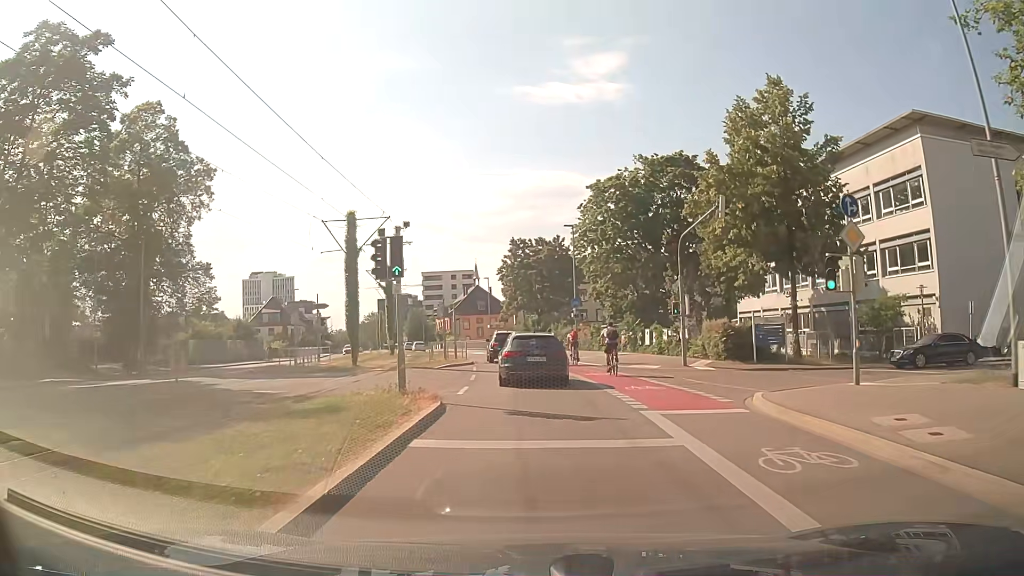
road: secondary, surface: asphalt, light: Day
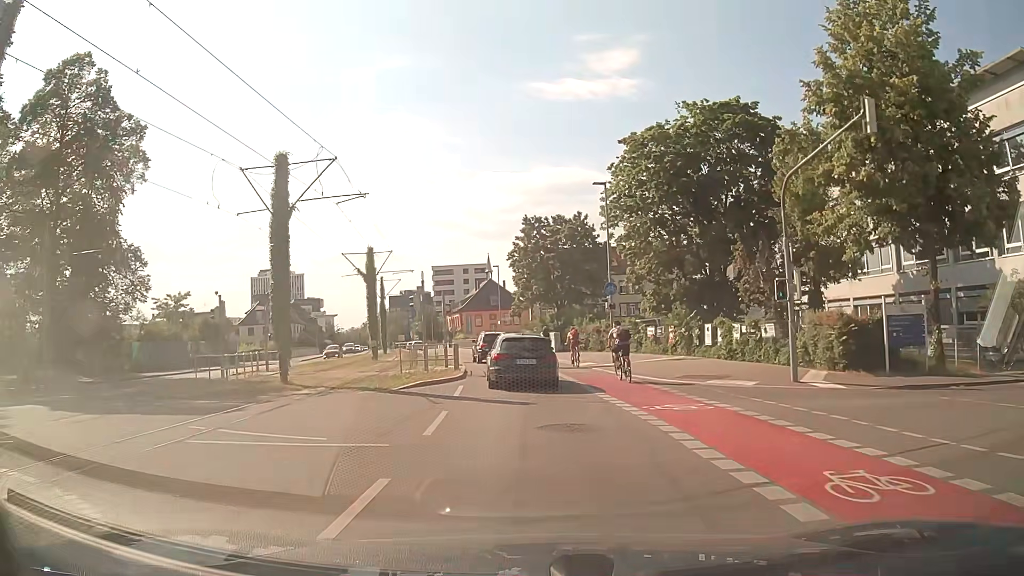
(-0.1, +11.2) m; -1°
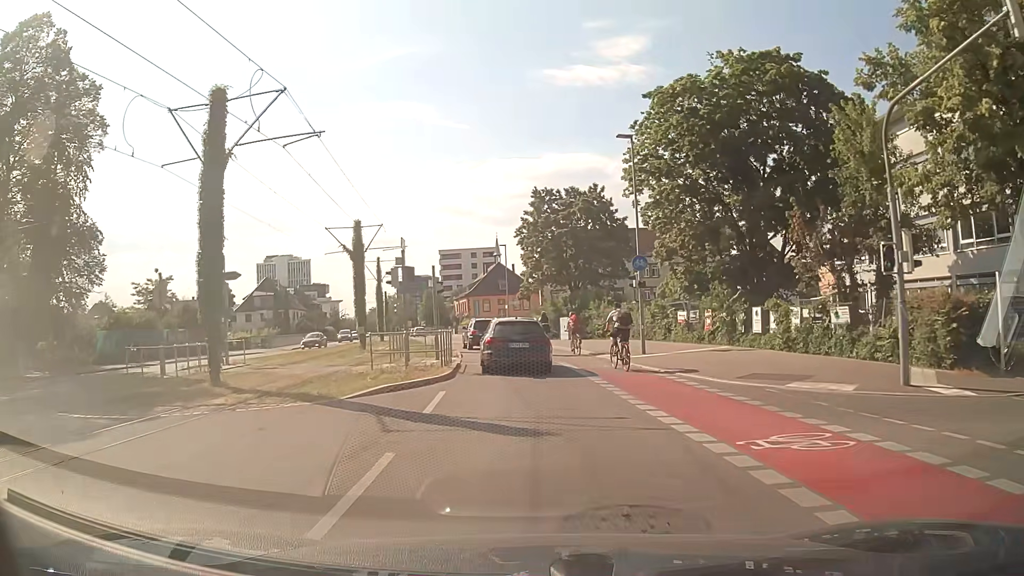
(-0.1, +5.6) m; -1°
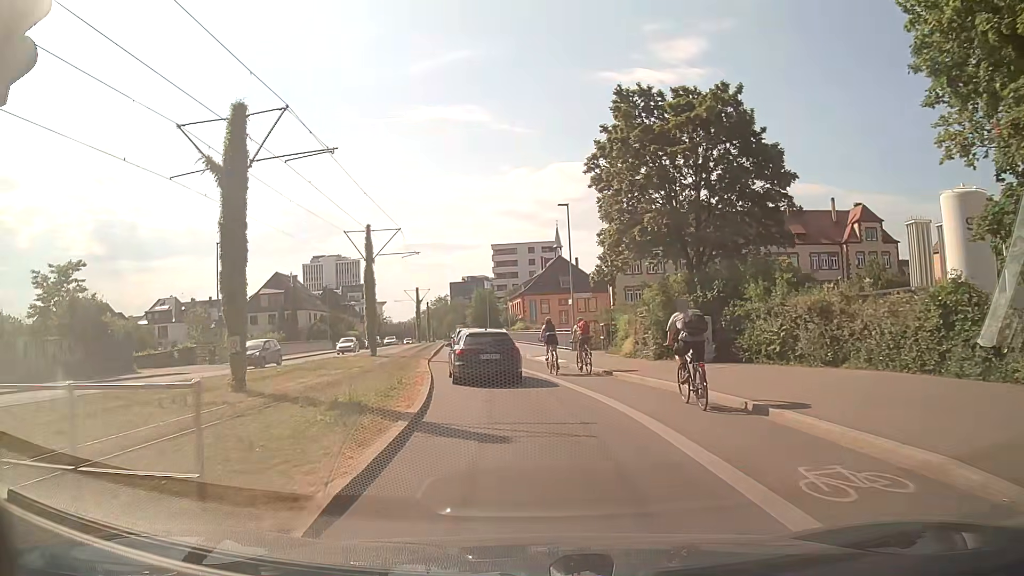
(-0.9, +22.3) m; -5°
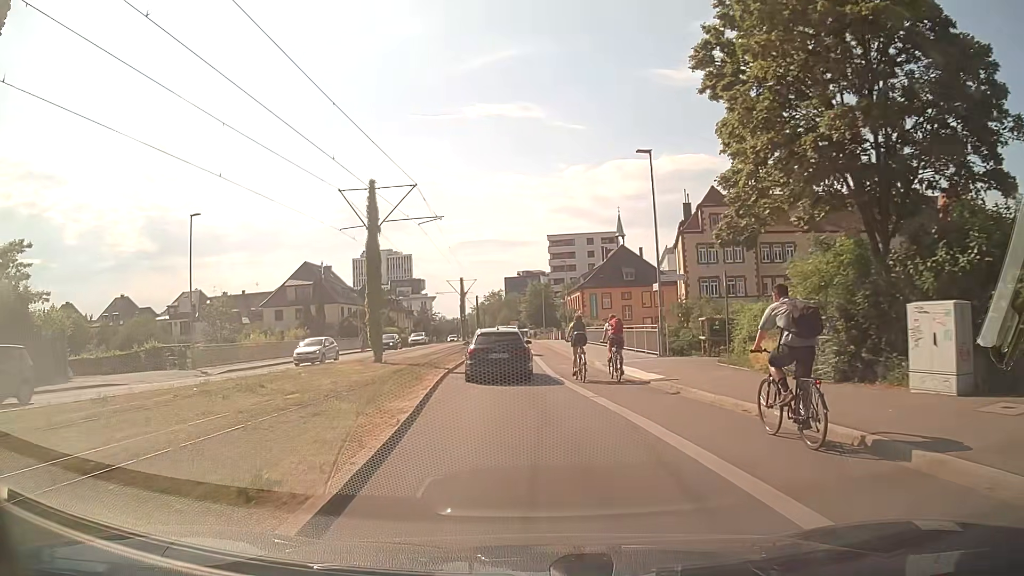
(-0.5, +11.2) m; -4°
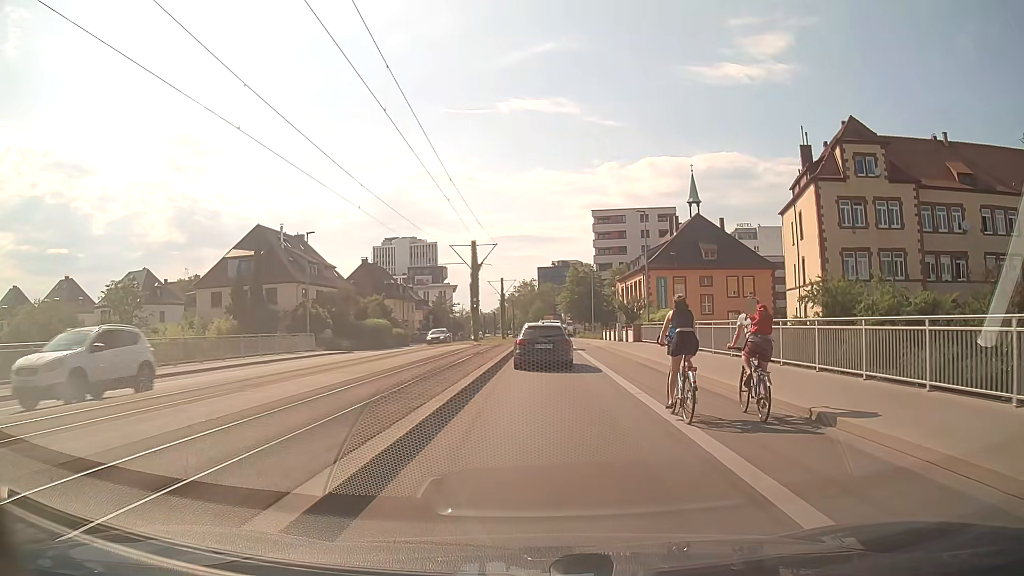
(-1.8, +28.5) m; -3°
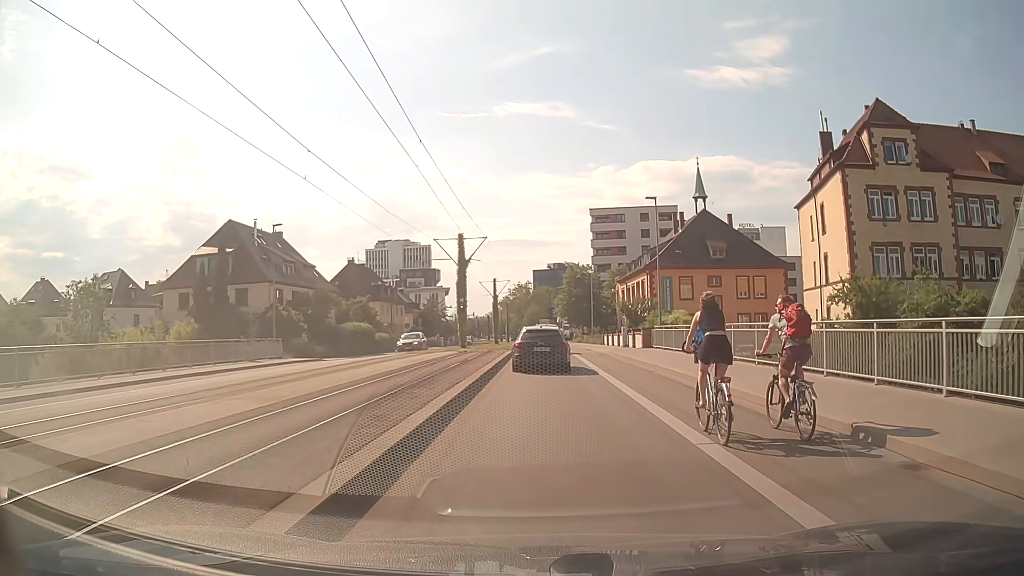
(0.0, +5.6) m; 0°
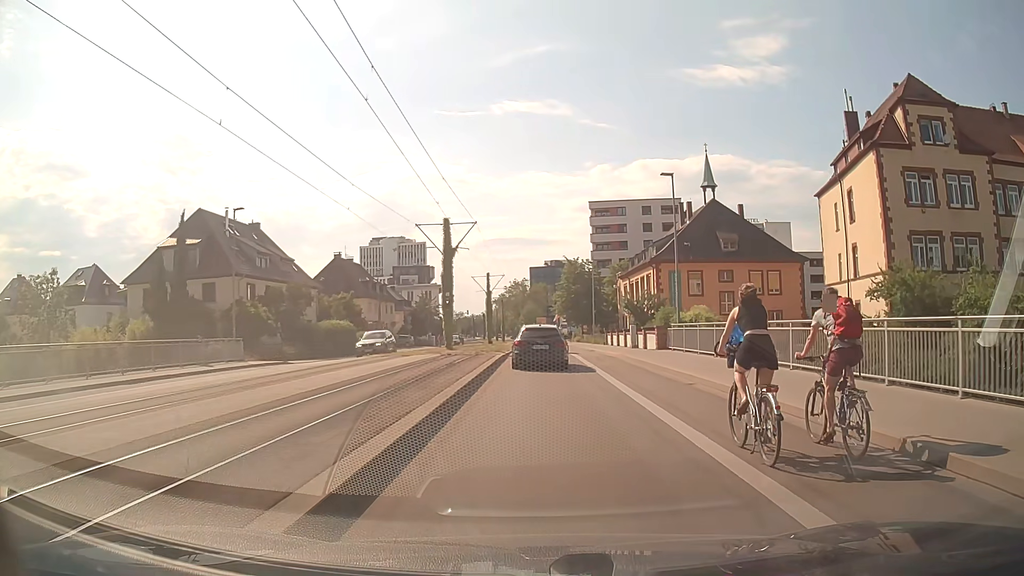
(0.0, +5.5) m; +1°
